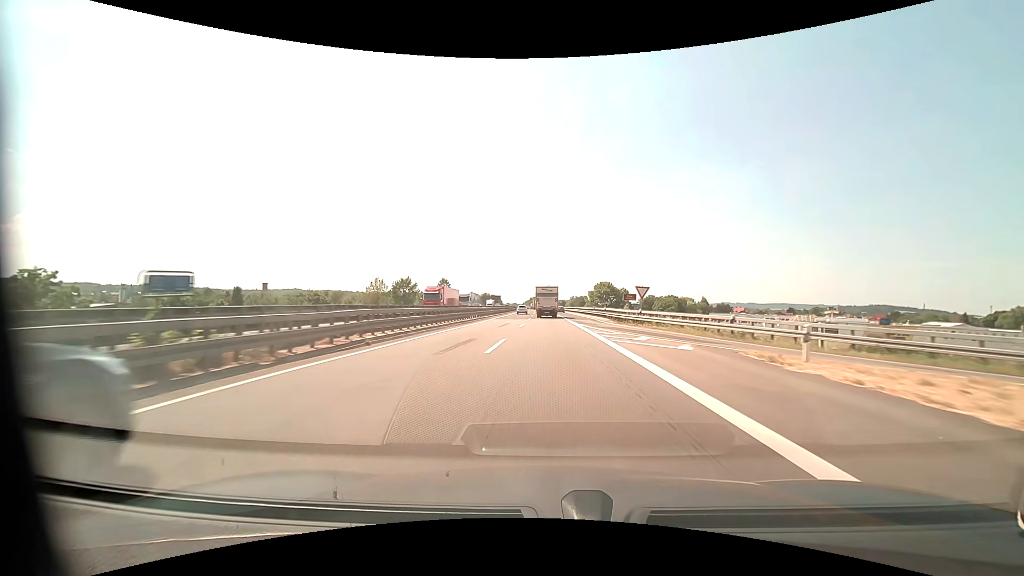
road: motorway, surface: asphalt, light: Day
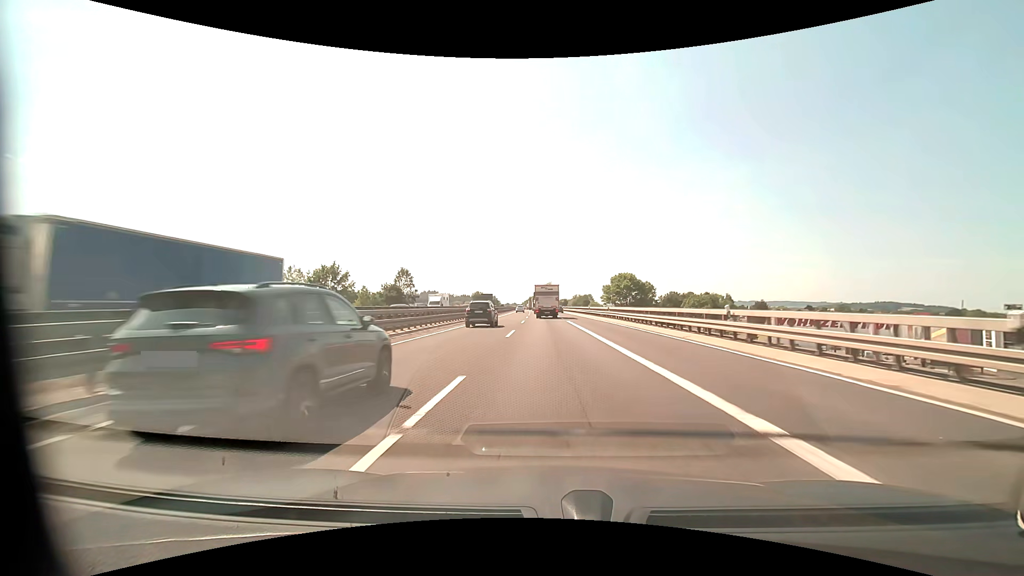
(-0.1, +46.3) m; 0°
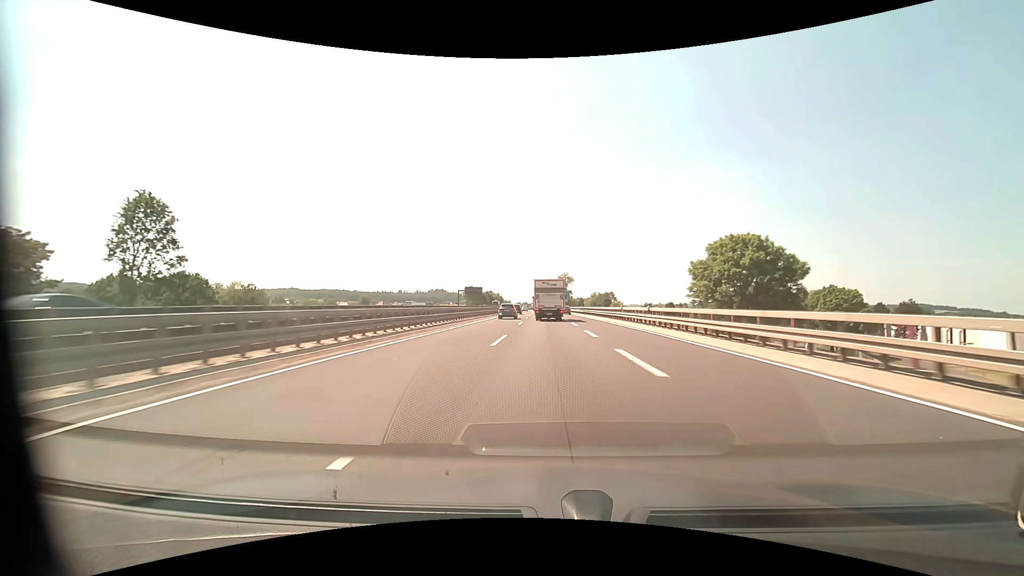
(-0.6, +77.4) m; -1°
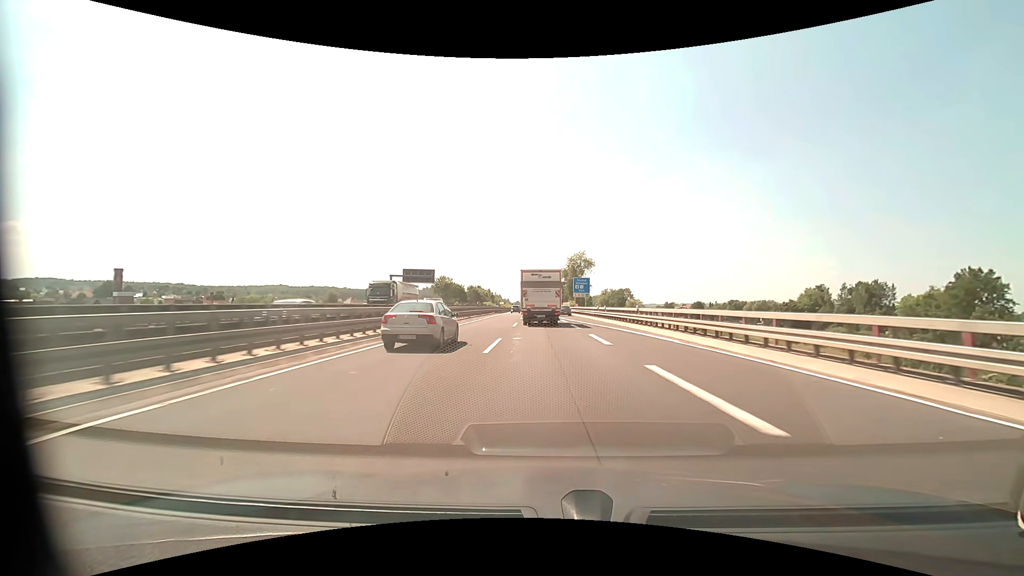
(-1.0, +74.7) m; 0°
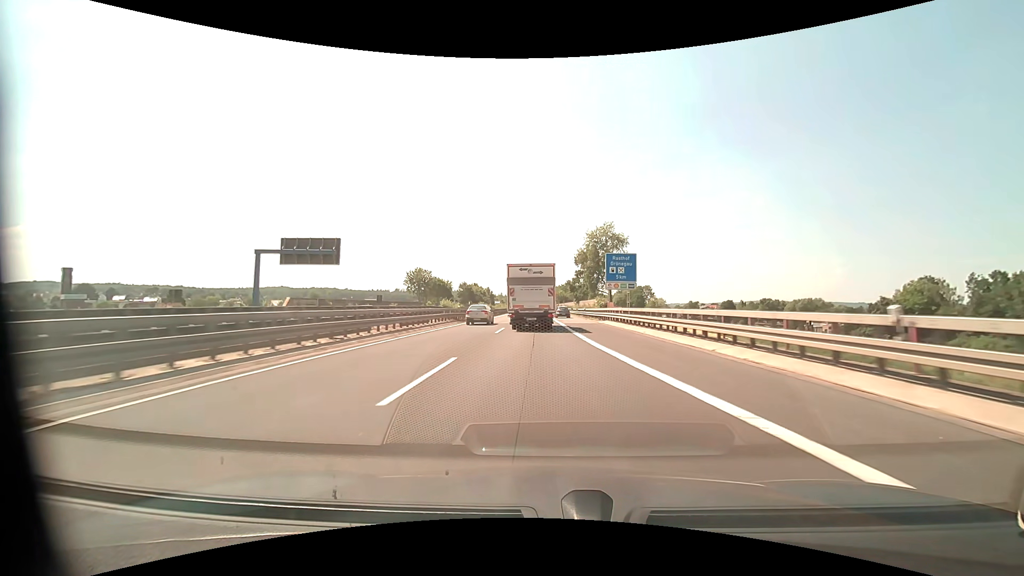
(0.0, +43.3) m; -1°
